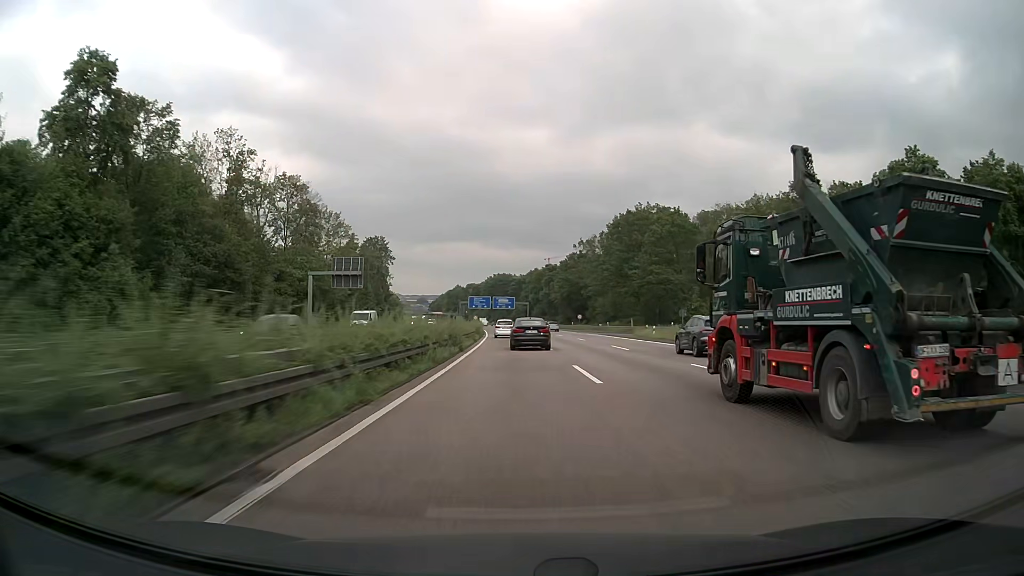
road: motorway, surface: asphalt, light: Day
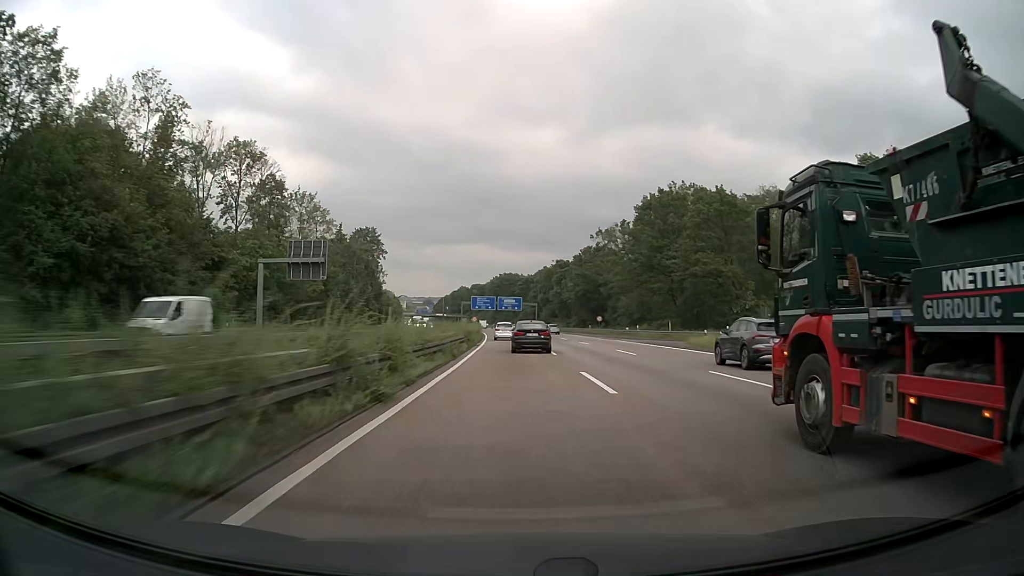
(-0.1, +19.3) m; -1°
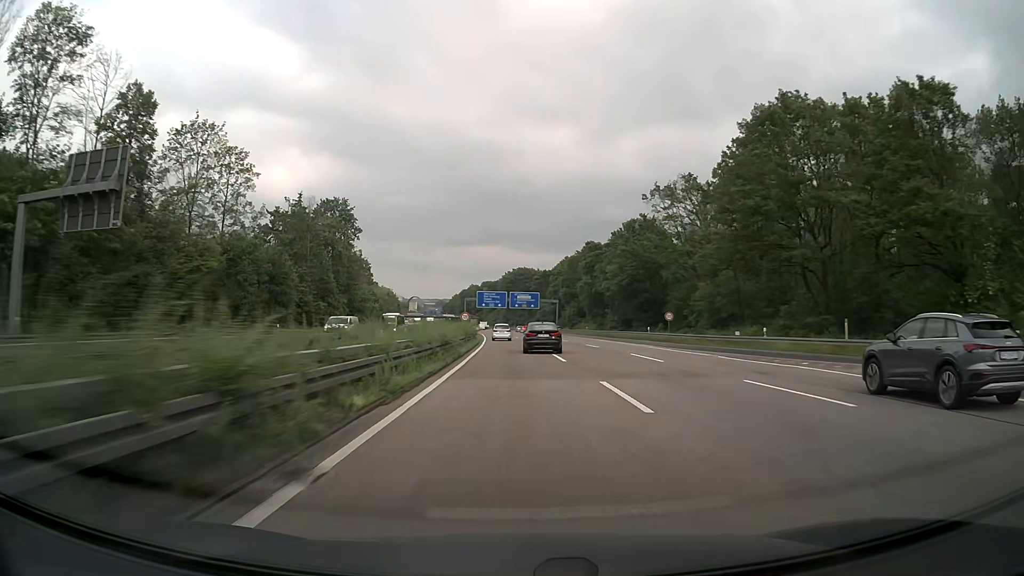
(-0.3, +38.1) m; -1°
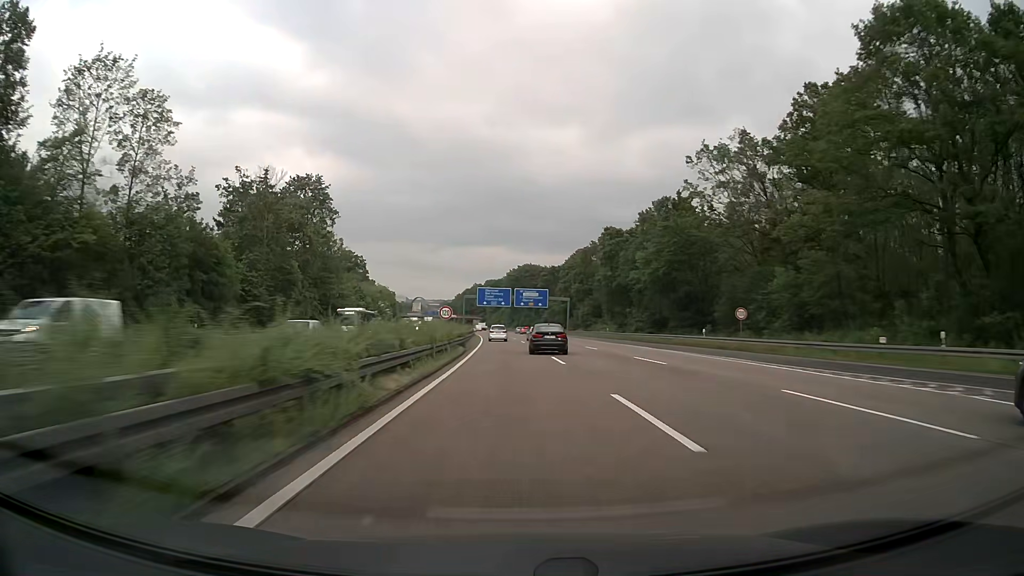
(-0.1, +19.0) m; -1°
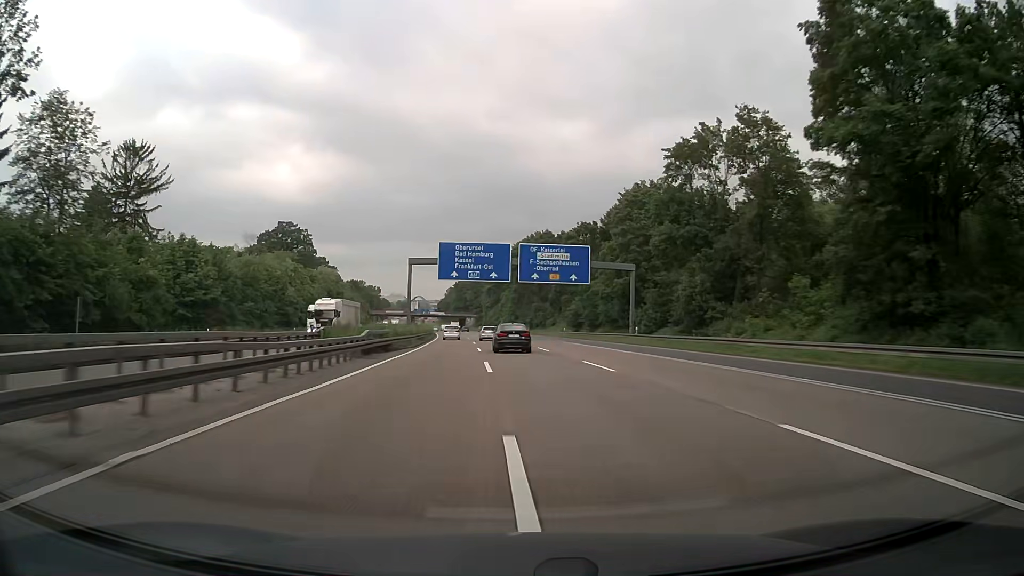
(-0.3, +76.6) m; 0°
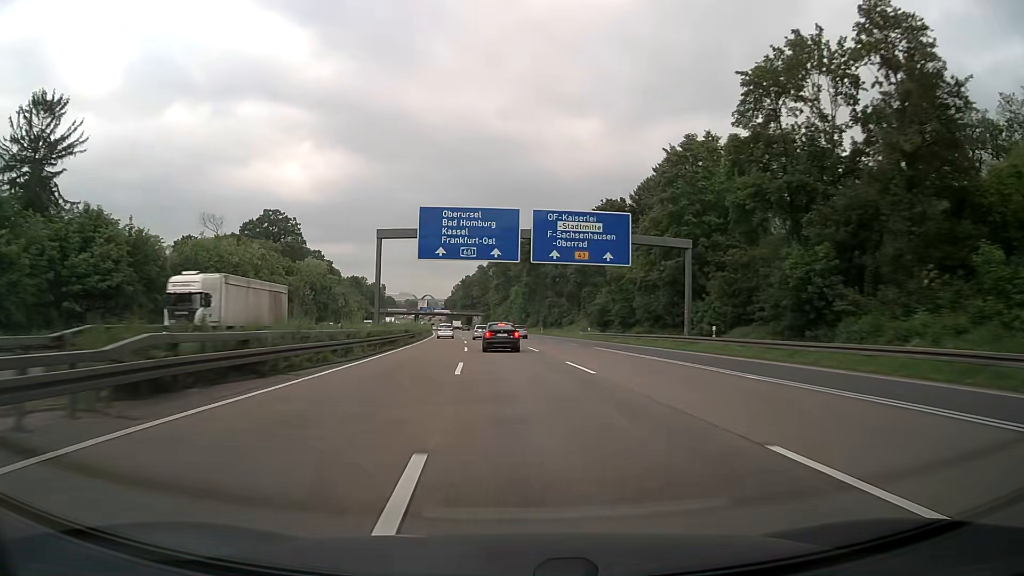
(-0.1, +19.3) m; -1°
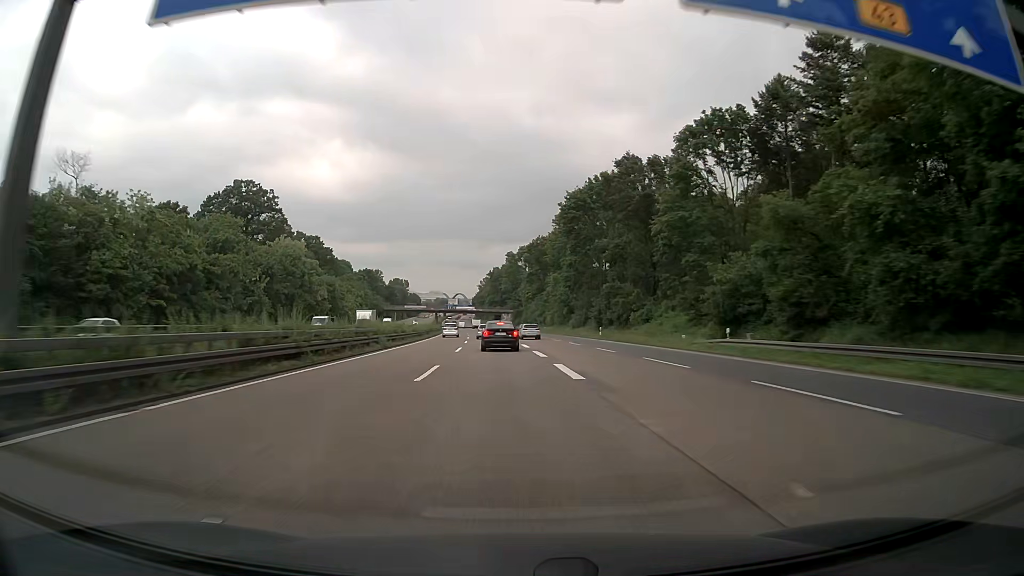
(-1.0, +38.5) m; -3°
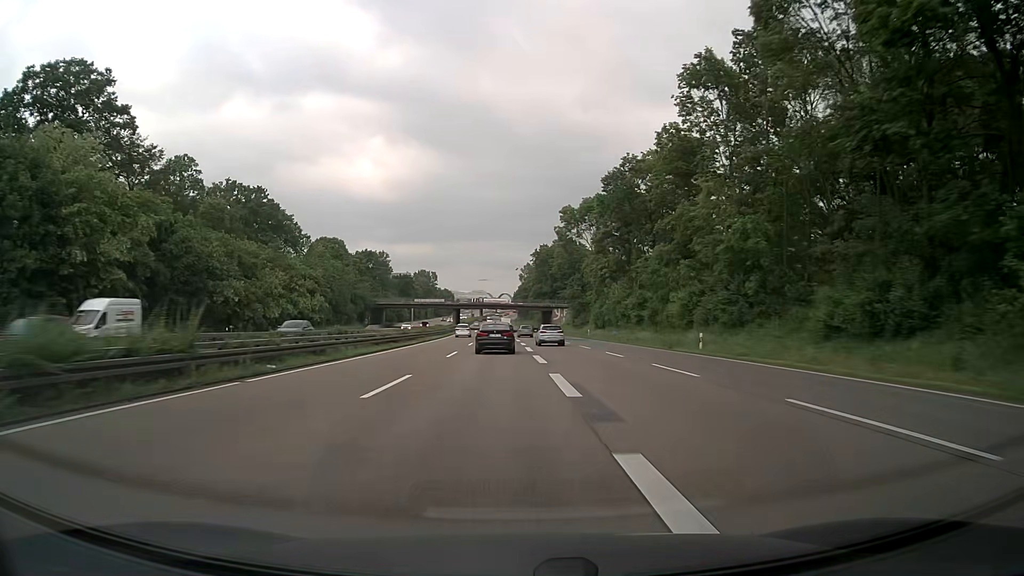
(-2.5, +75.0) m; -4°
(0, +10) (0, +20) (0, +30) (-1, +40) (-1, +50) (-1, +60) (-2, +70) (-2, +80) (-3, +90) (-3, +100) m
